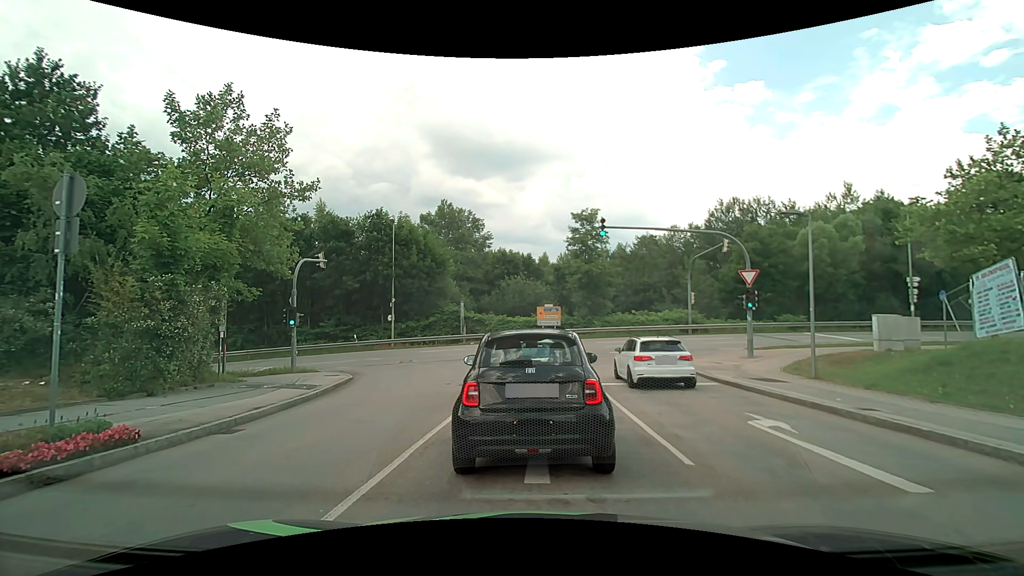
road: residential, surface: asphalt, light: Day
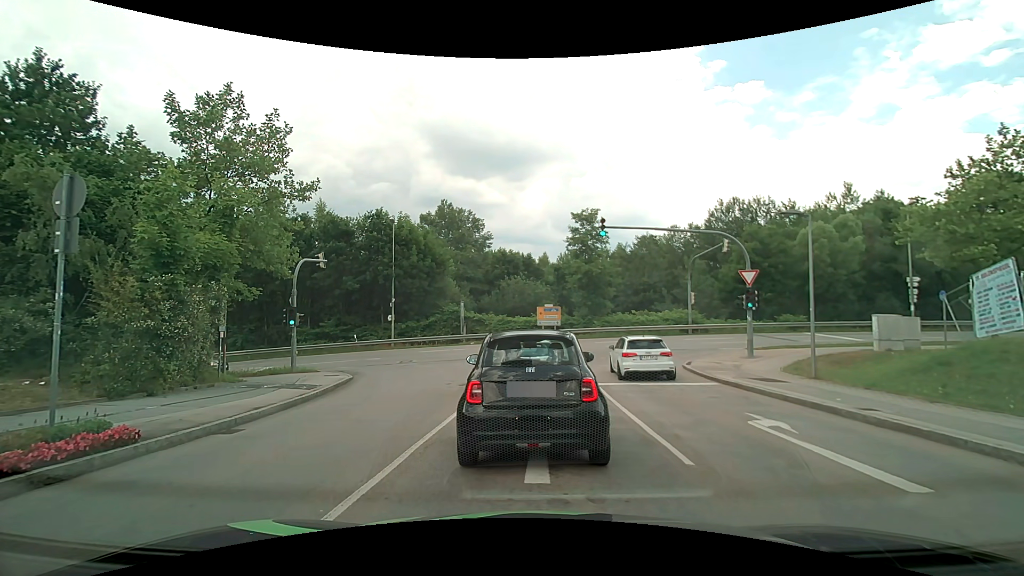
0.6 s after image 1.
(0.0, 0.0) m; 0°
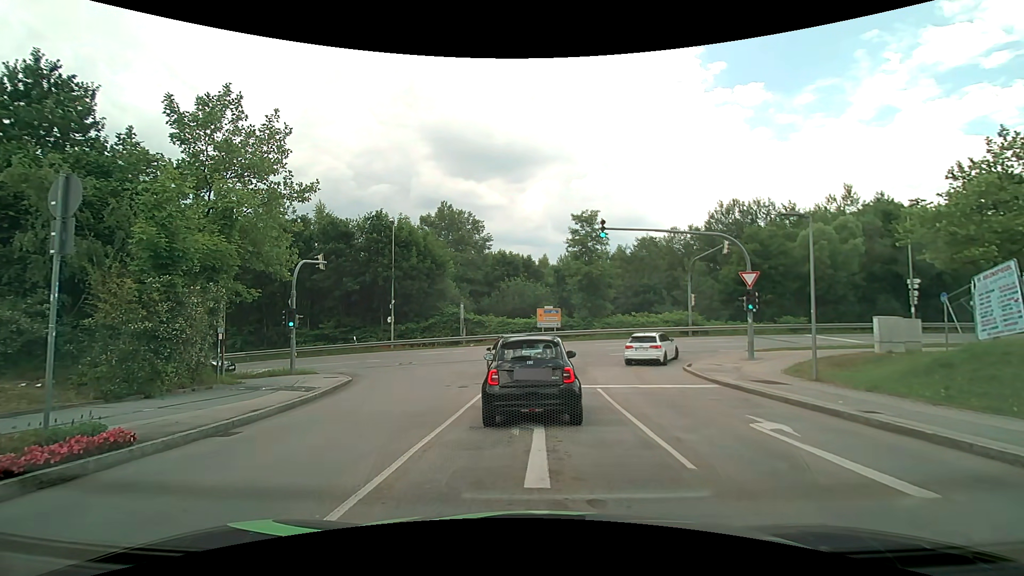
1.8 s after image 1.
(0.0, +0.1) m; 0°
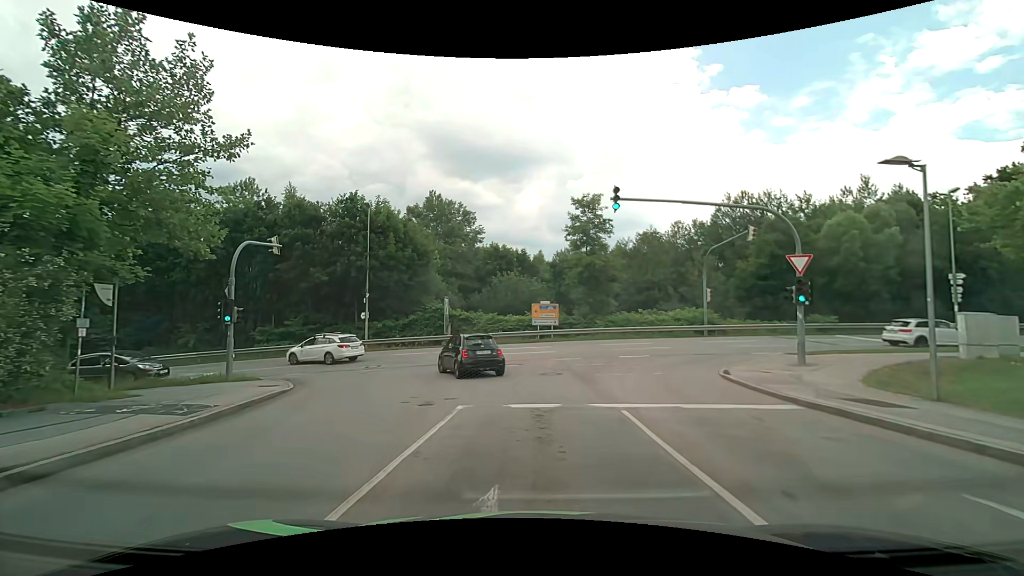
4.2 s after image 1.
(+0.1, +5.2) m; +2°
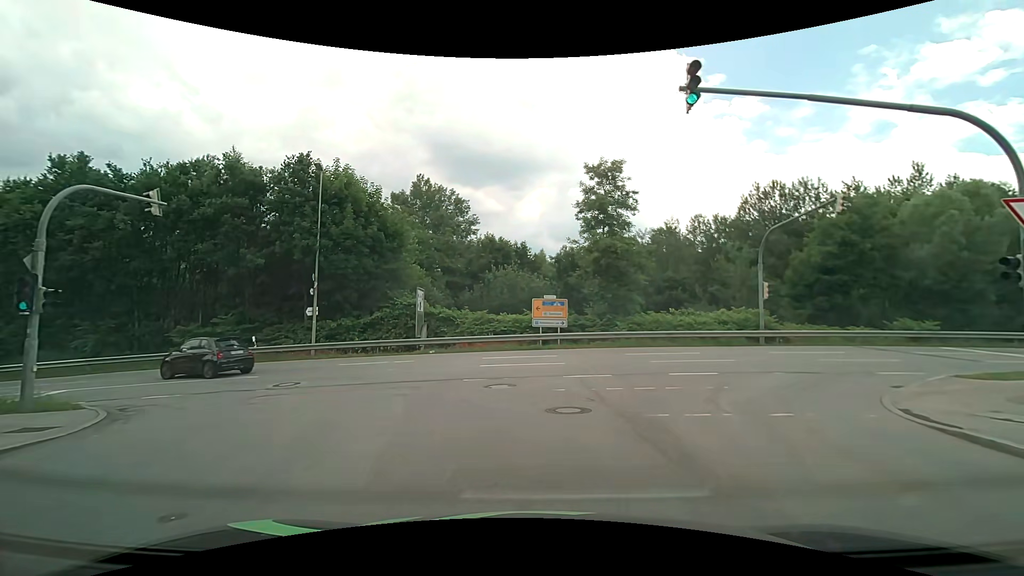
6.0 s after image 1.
(-0.1, +8.4) m; -3°
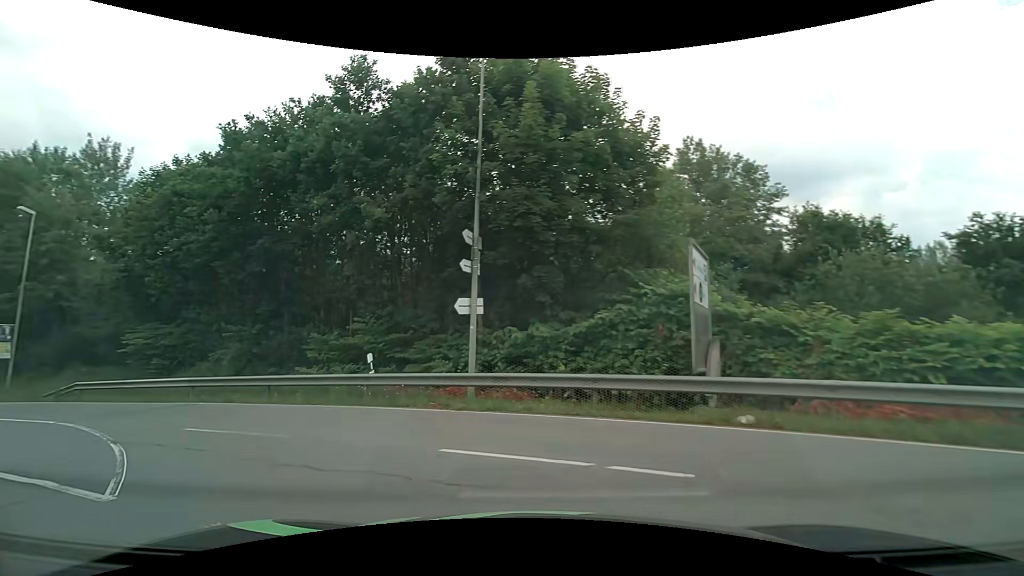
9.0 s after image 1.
(-1.9, +15.9) m; -30°
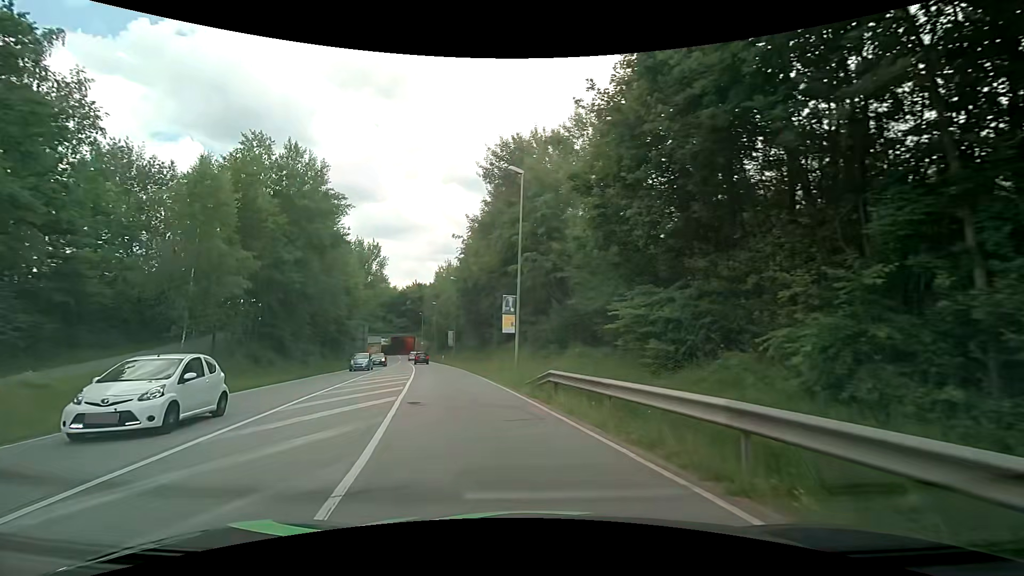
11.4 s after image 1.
(-6.5, +12.5) m; -51°
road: secondary
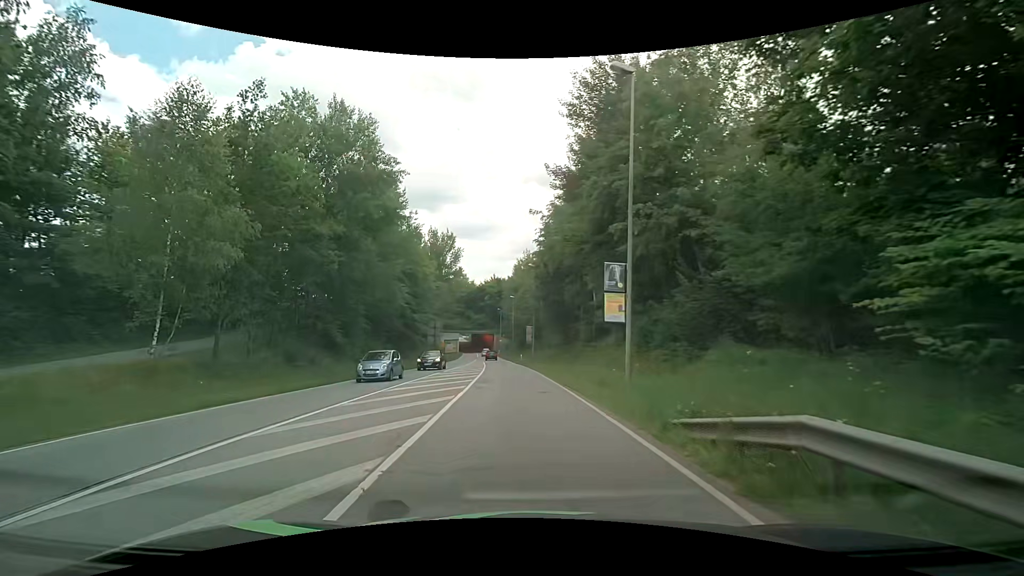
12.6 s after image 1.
(-0.7, +9.1) m; -9°
(0, +10) (-1, +20) (-1, +30) (-2, +40) (-3, +50) (-4, +60) (-5, +70) (-6, +80) (-7, +90) (-8, +100) m
